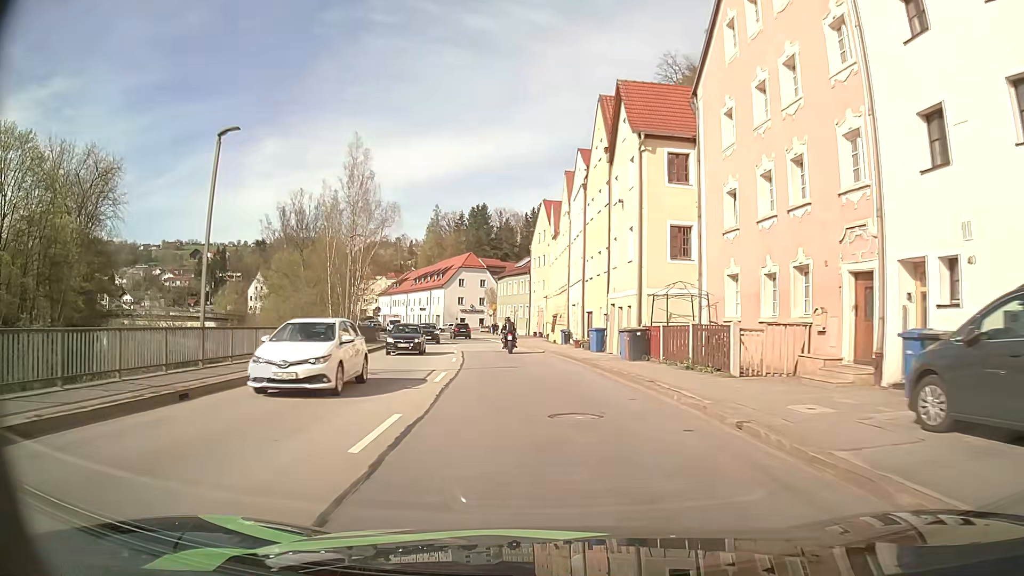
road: primary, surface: asphalt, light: Day
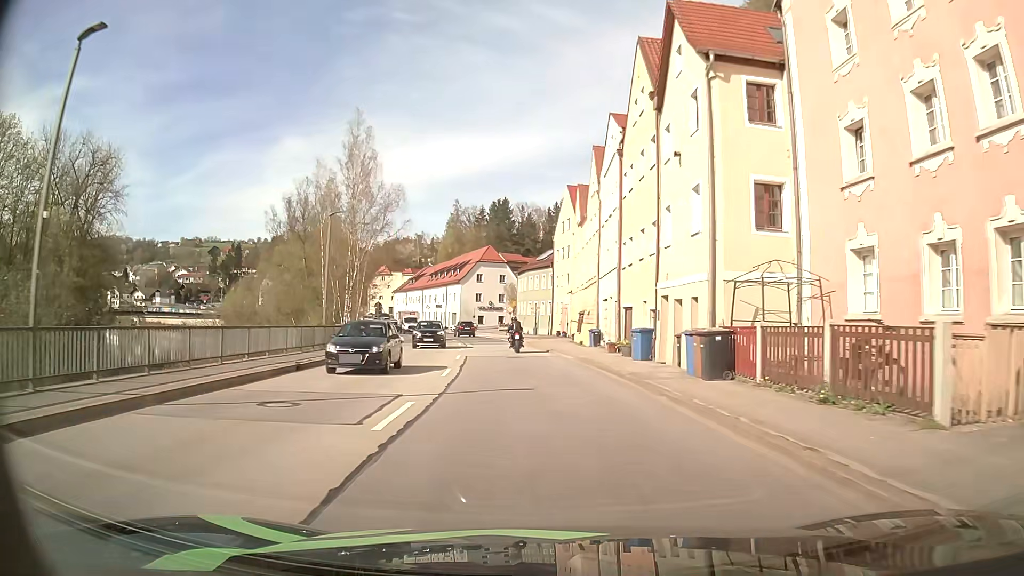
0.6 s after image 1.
(-0.1, +7.5) m; -2°
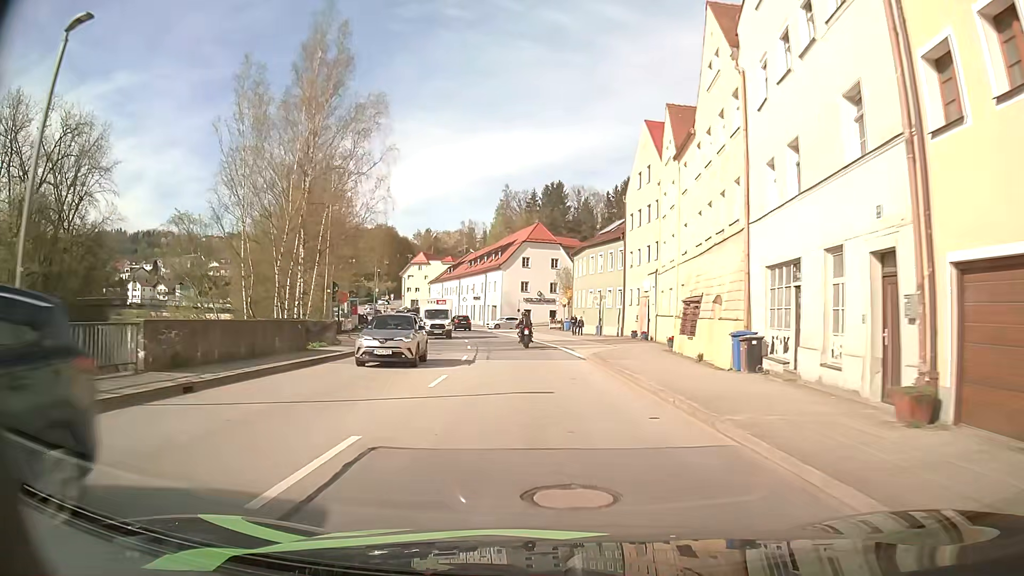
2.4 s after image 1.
(-1.1, +21.9) m; -5°
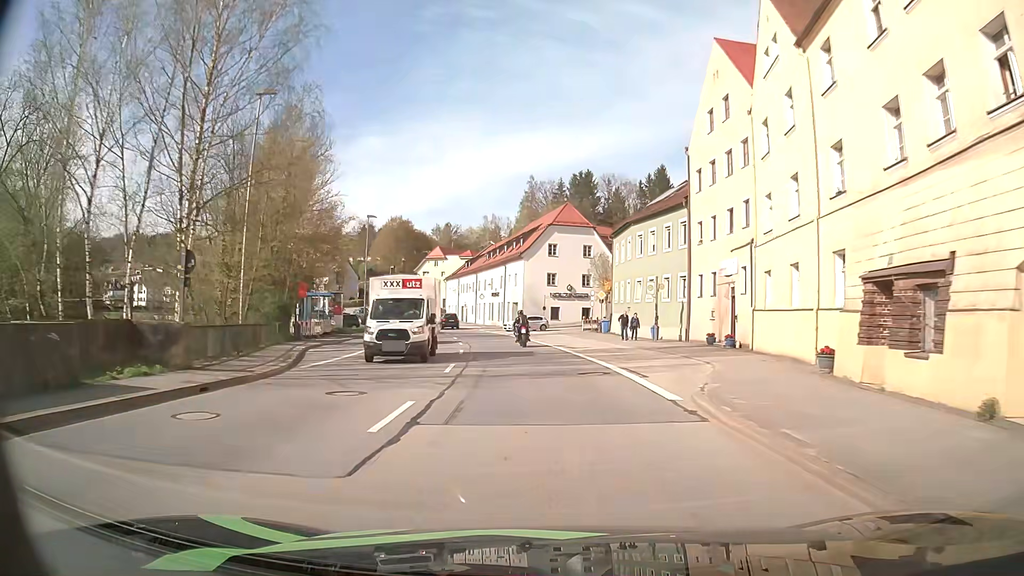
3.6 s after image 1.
(-0.4, +14.7) m; -3°
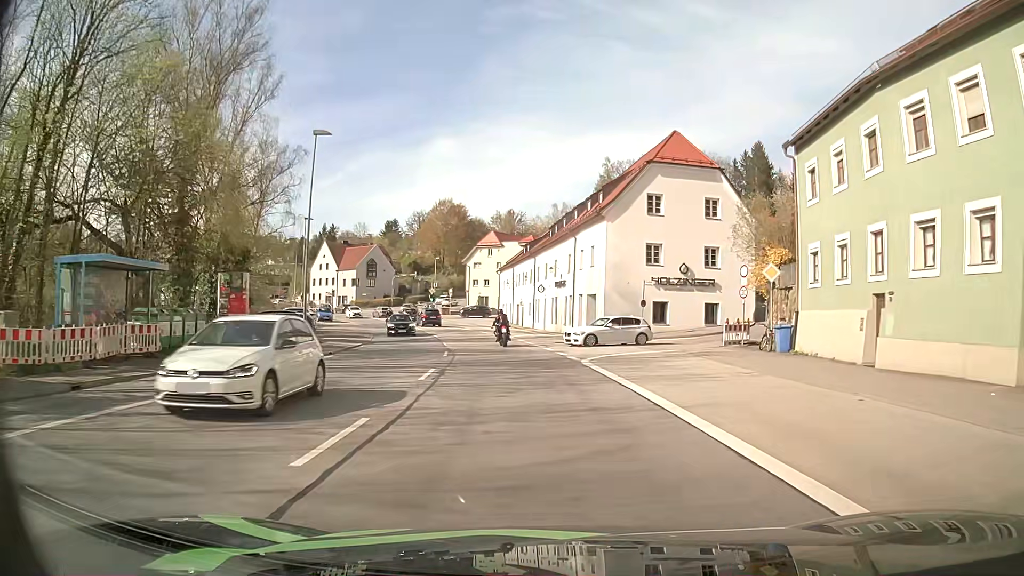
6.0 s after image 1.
(-1.3, +29.4) m; -6°
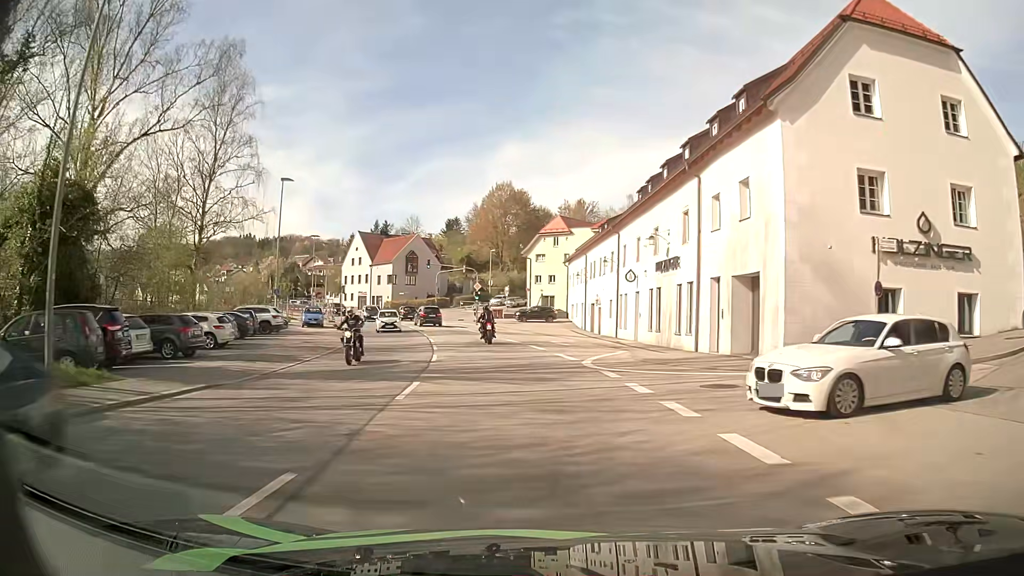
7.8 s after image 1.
(-1.2, +21.7) m; -6°
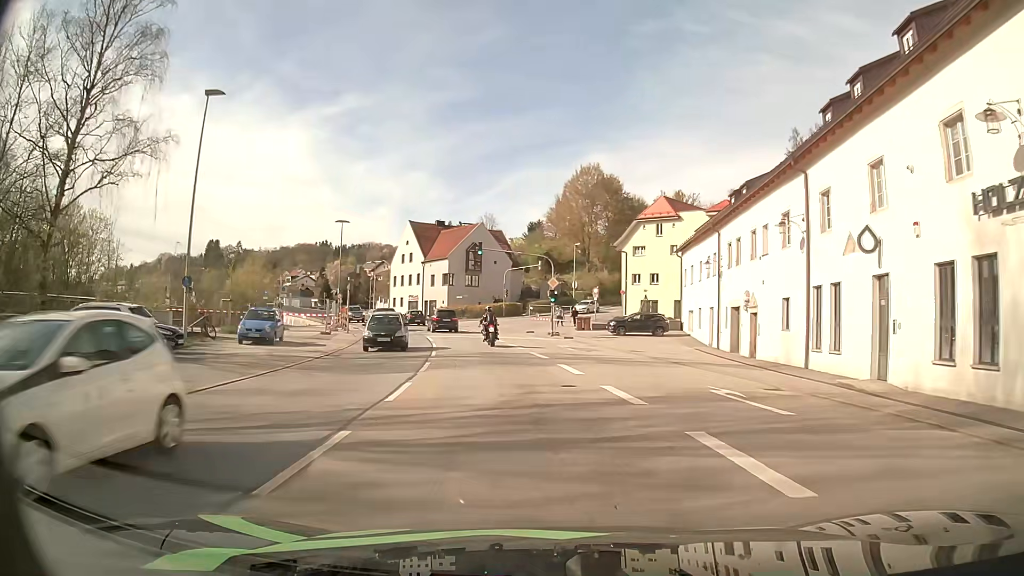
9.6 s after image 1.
(-1.4, +21.4) m; -7°
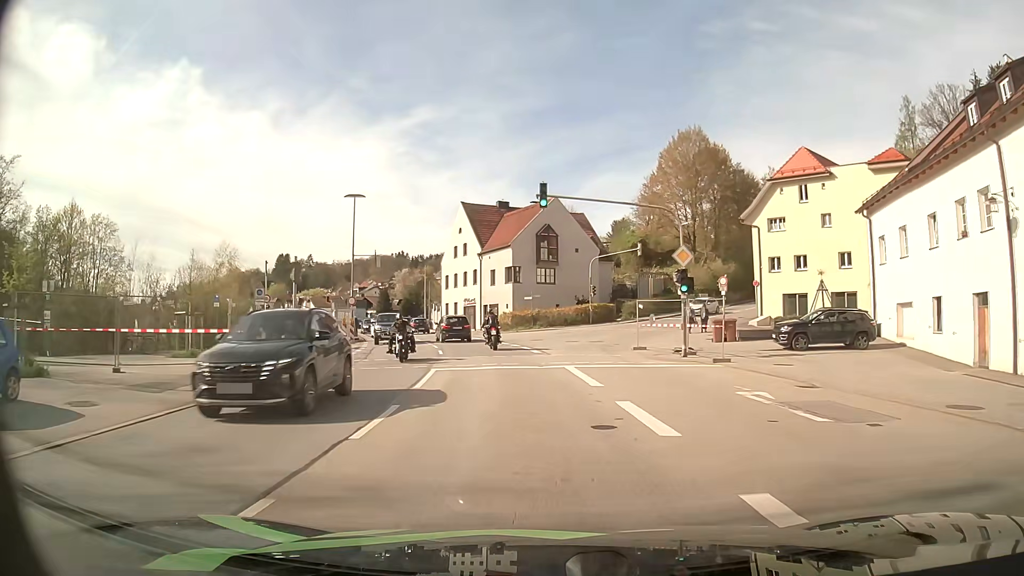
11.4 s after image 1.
(-1.5, +20.8) m; -8°
